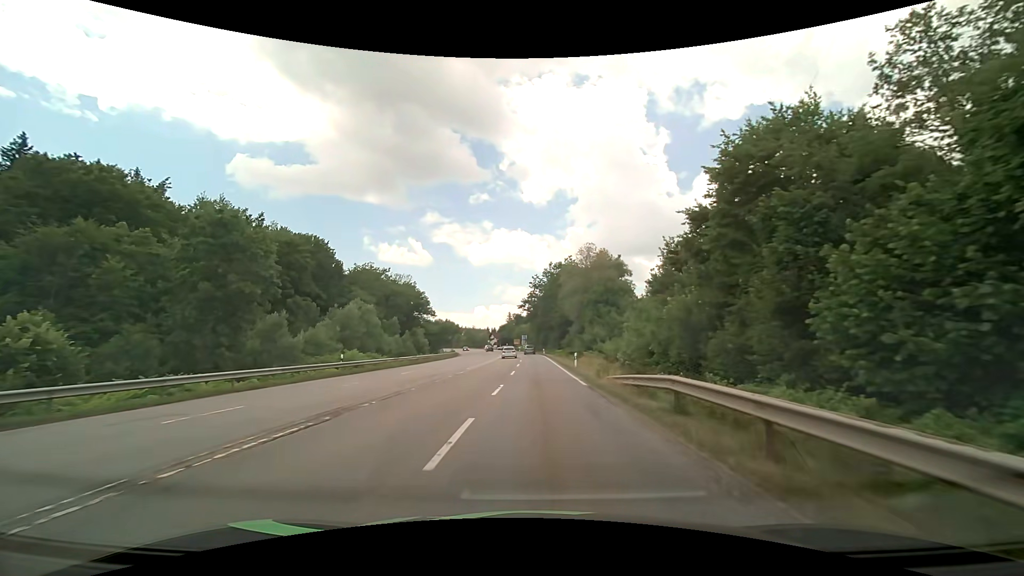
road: secondary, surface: asphalt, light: Day
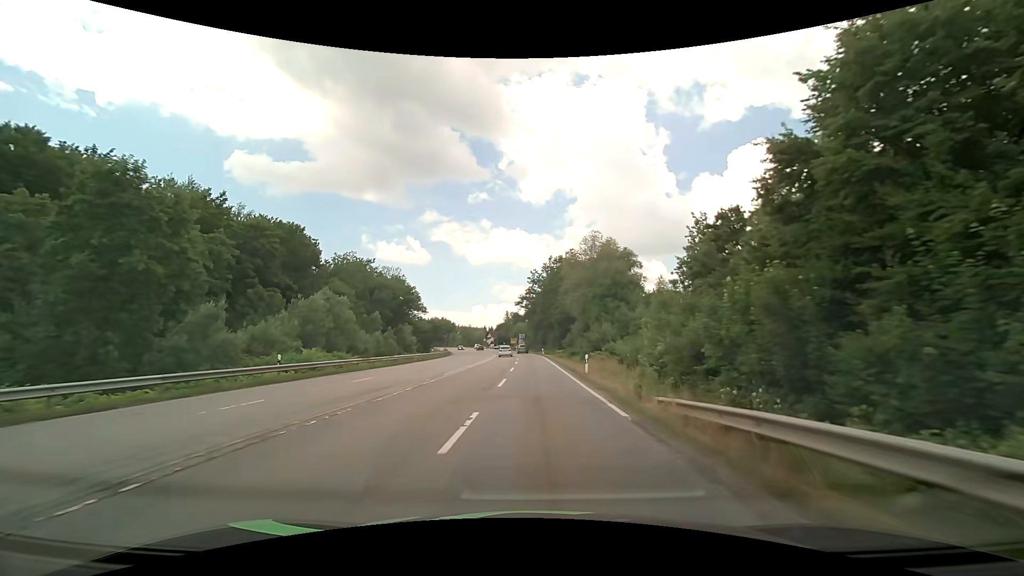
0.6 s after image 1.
(0.0, +8.0) m; 0°
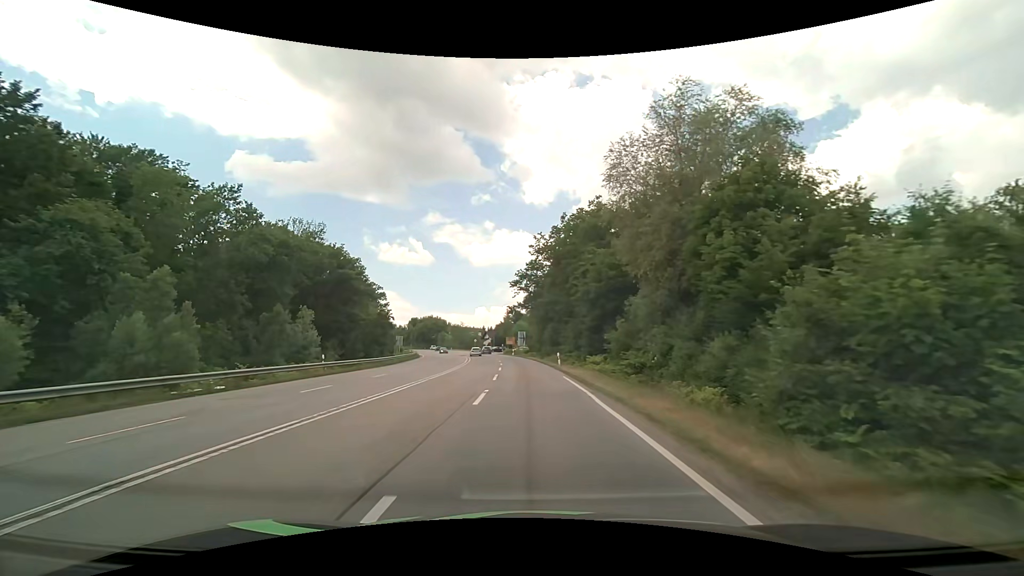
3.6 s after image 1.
(+0.1, +39.3) m; 0°
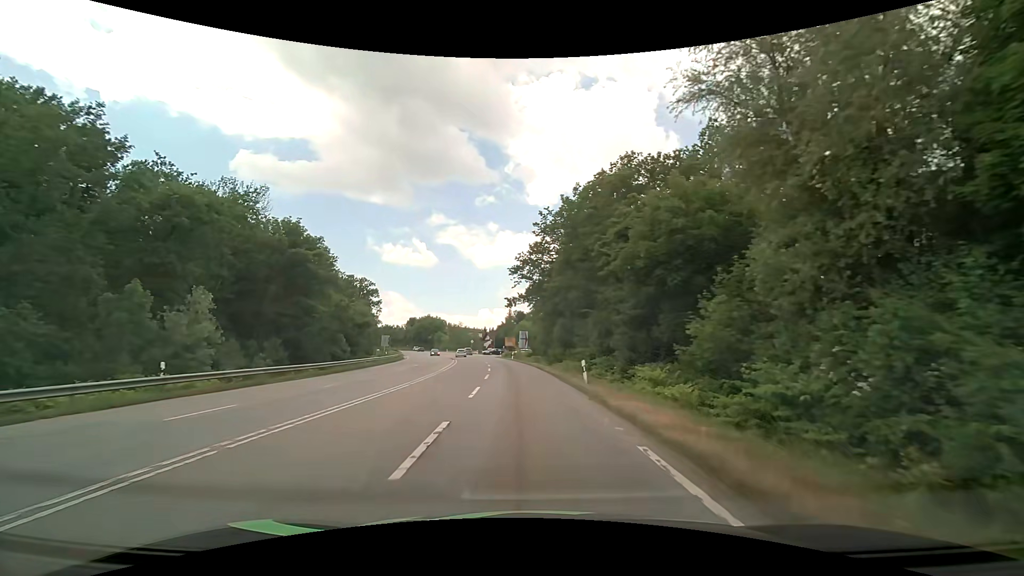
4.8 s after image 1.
(0.0, +15.2) m; 0°
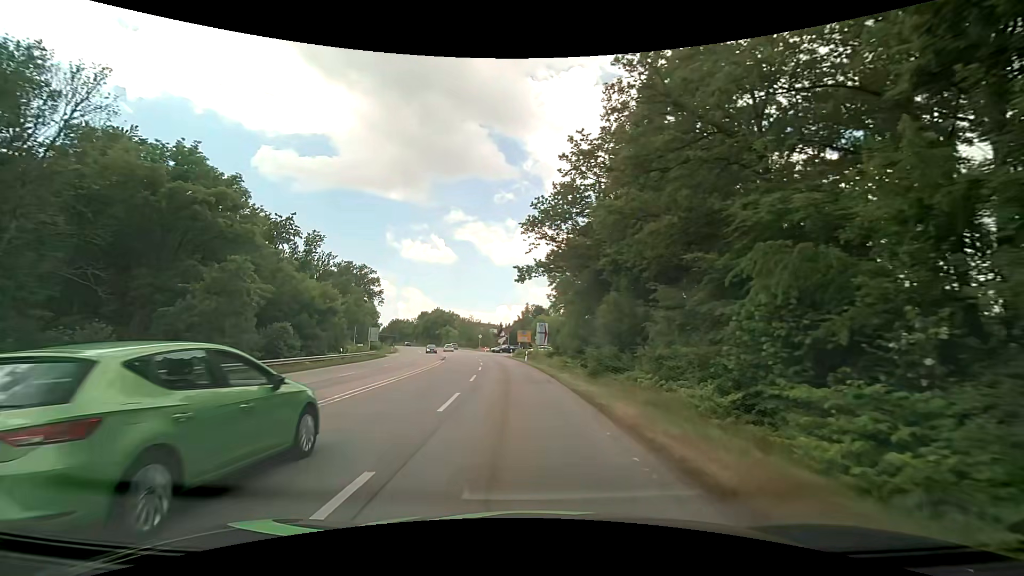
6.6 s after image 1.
(-0.3, +21.7) m; -2°
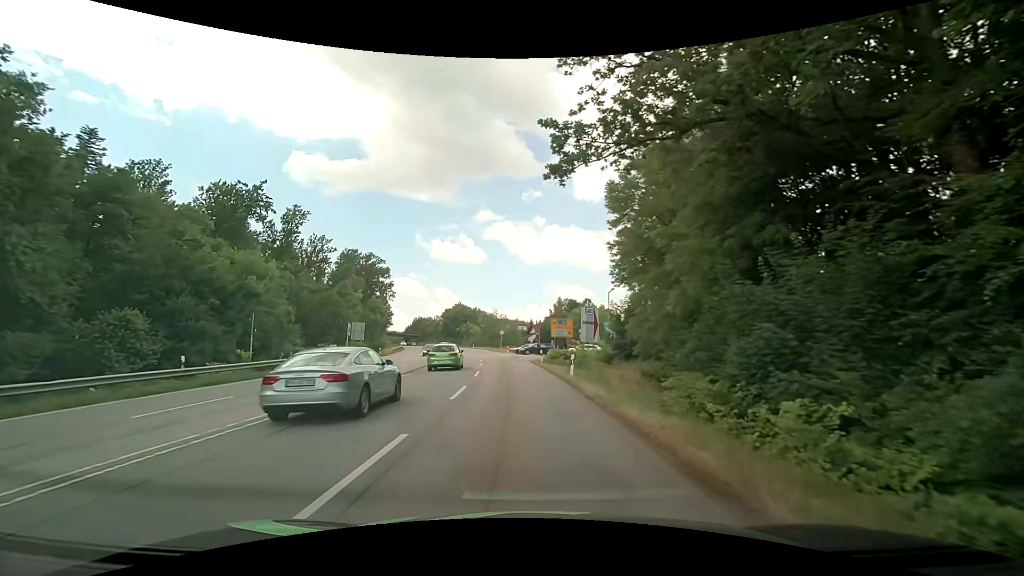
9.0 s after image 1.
(-0.7, +24.7) m; -4°
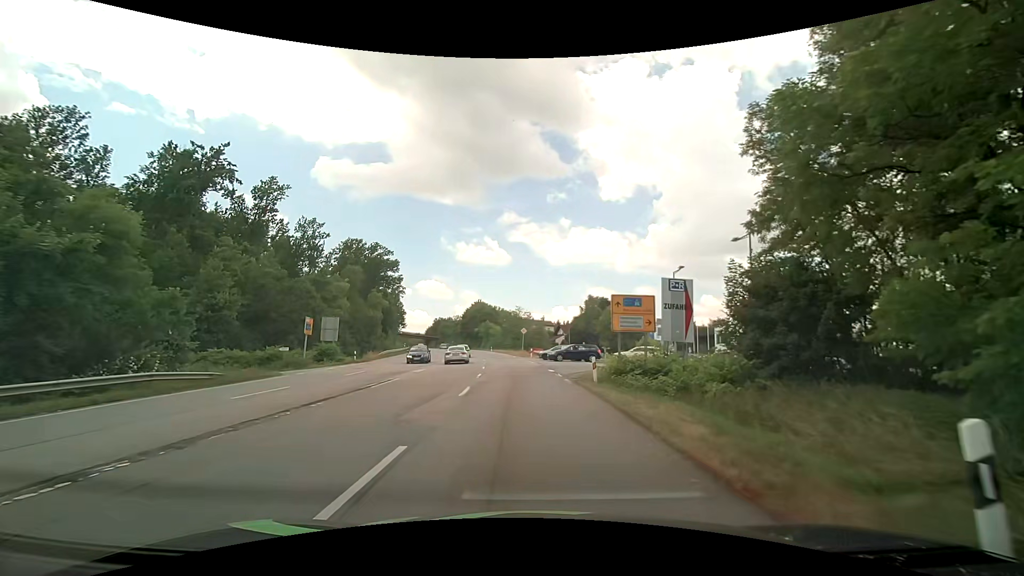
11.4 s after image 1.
(-0.4, +19.0) m; -3°
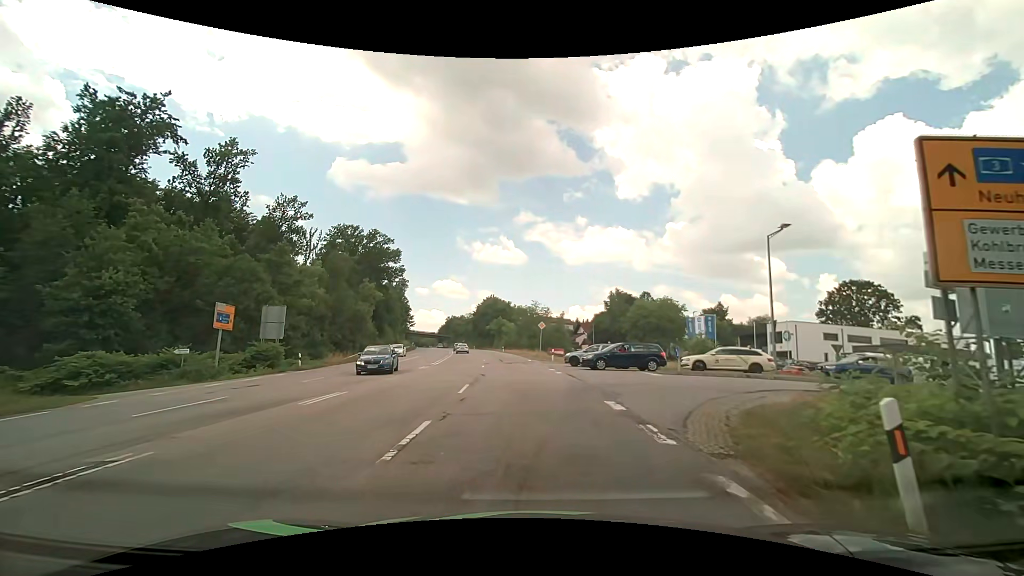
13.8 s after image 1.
(-0.1, +15.2) m; -2°
